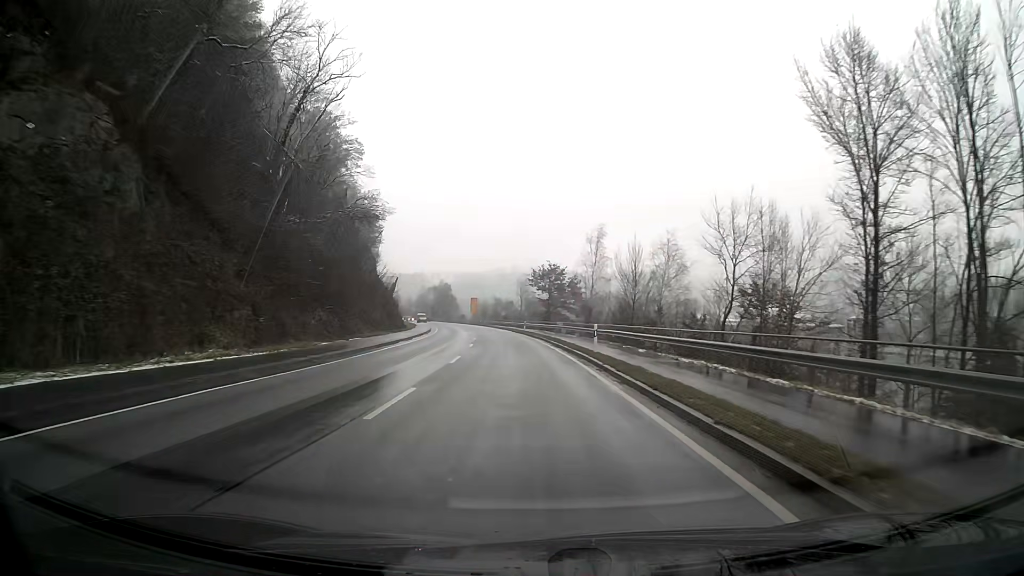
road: primary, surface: asphalt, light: Day
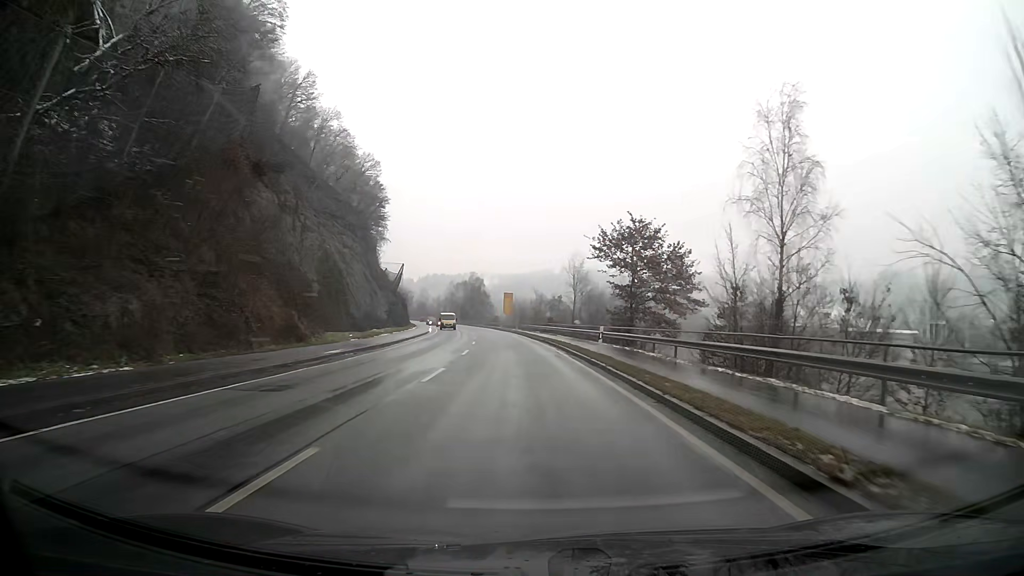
(-1.5, +43.0) m; -4°
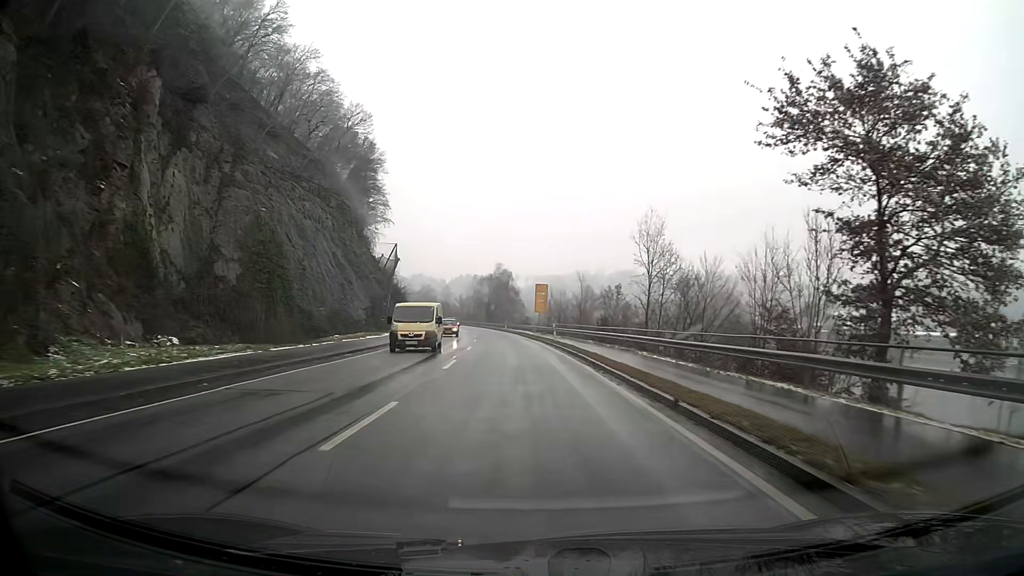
(-0.8, +32.3) m; -3°
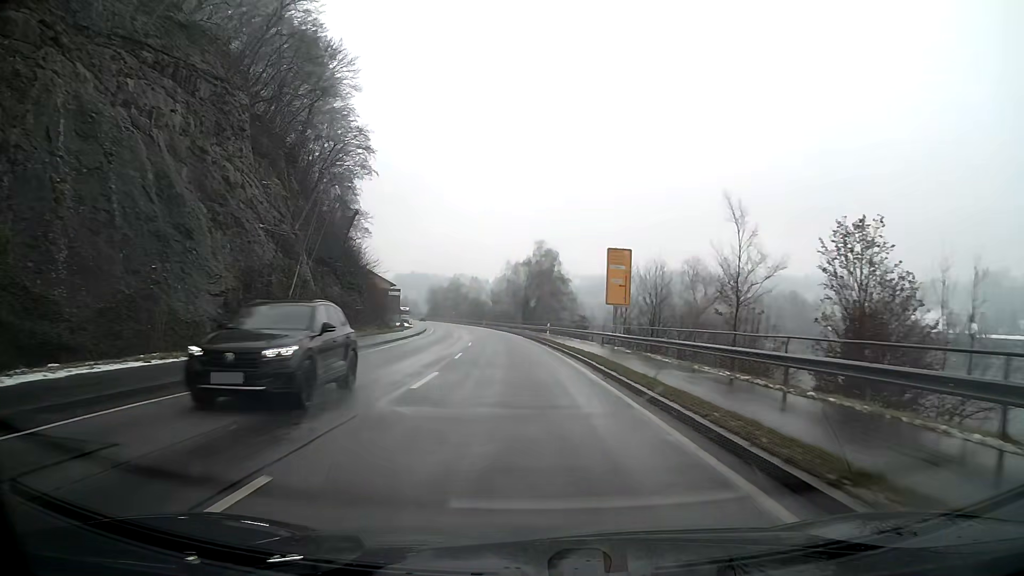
(-1.5, +43.2) m; -4°
